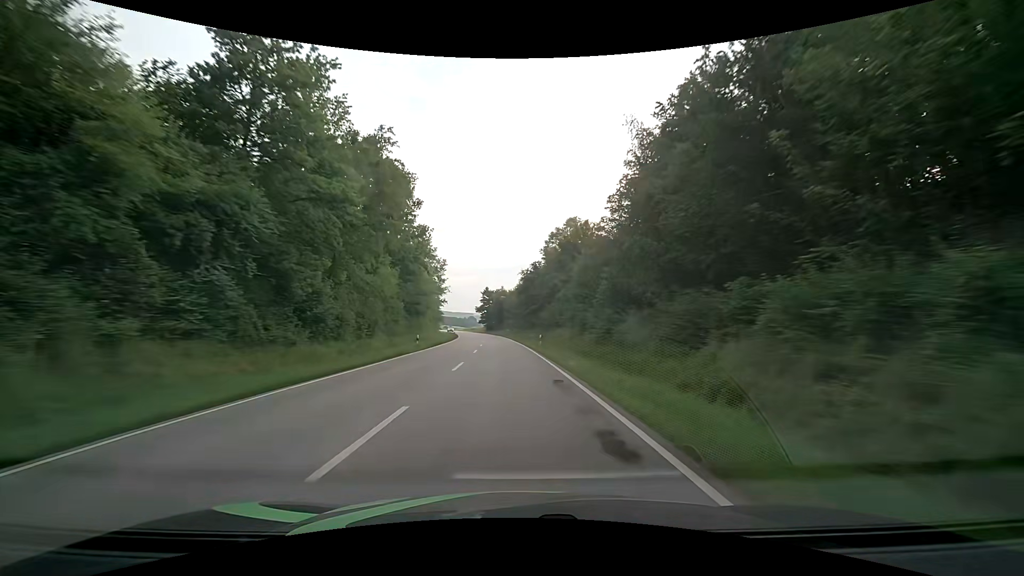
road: secondary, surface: asphalt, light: Day
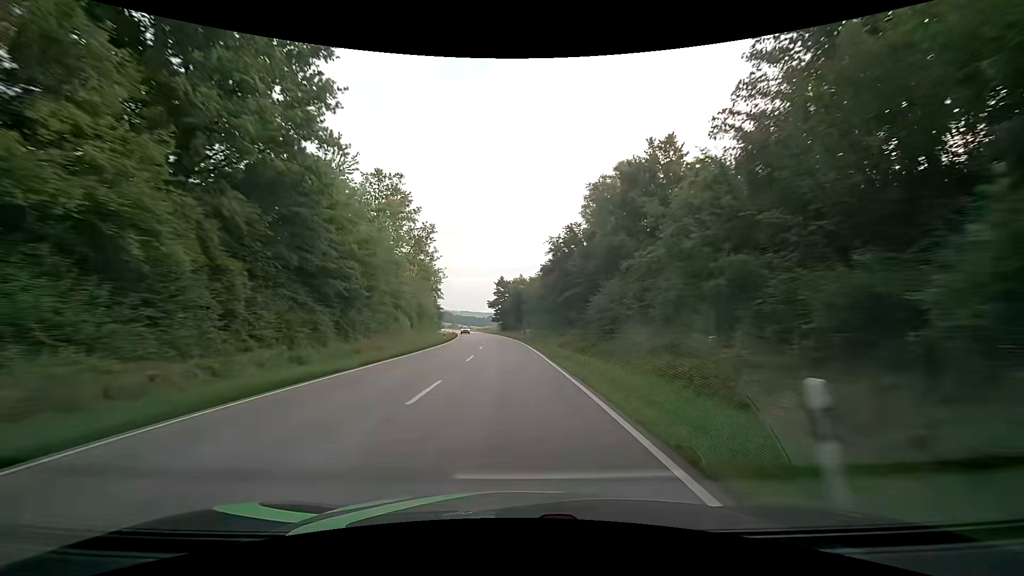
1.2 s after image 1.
(-0.6, +31.6) m; -2°
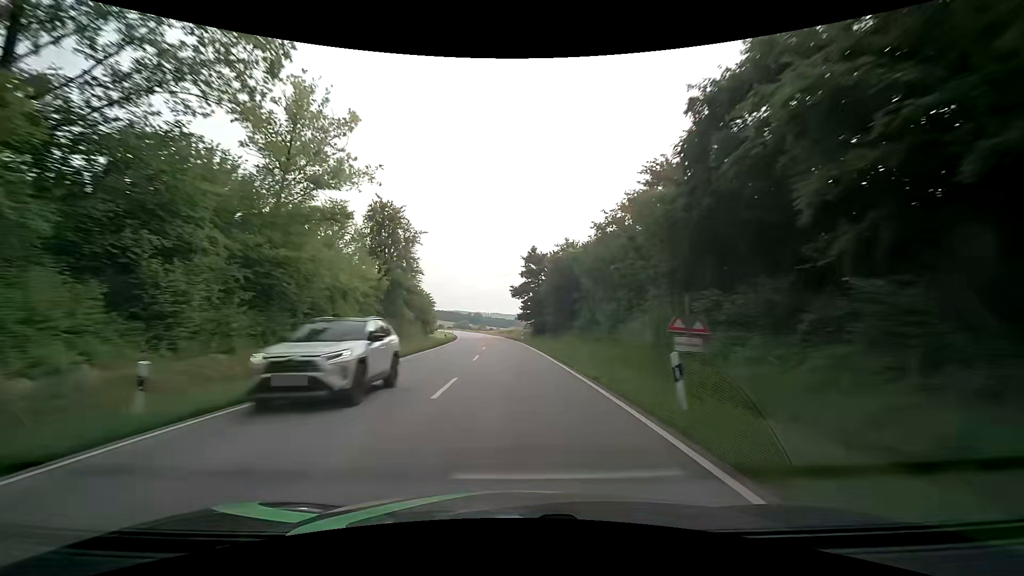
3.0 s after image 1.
(-1.6, +47.4) m; -4°
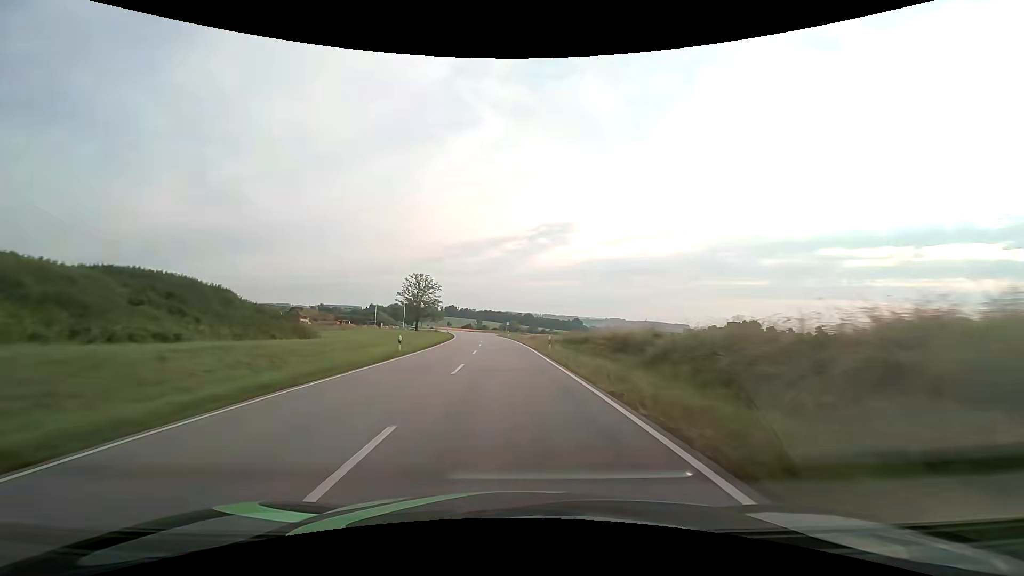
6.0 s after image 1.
(-4.2, +78.9) m; -6°
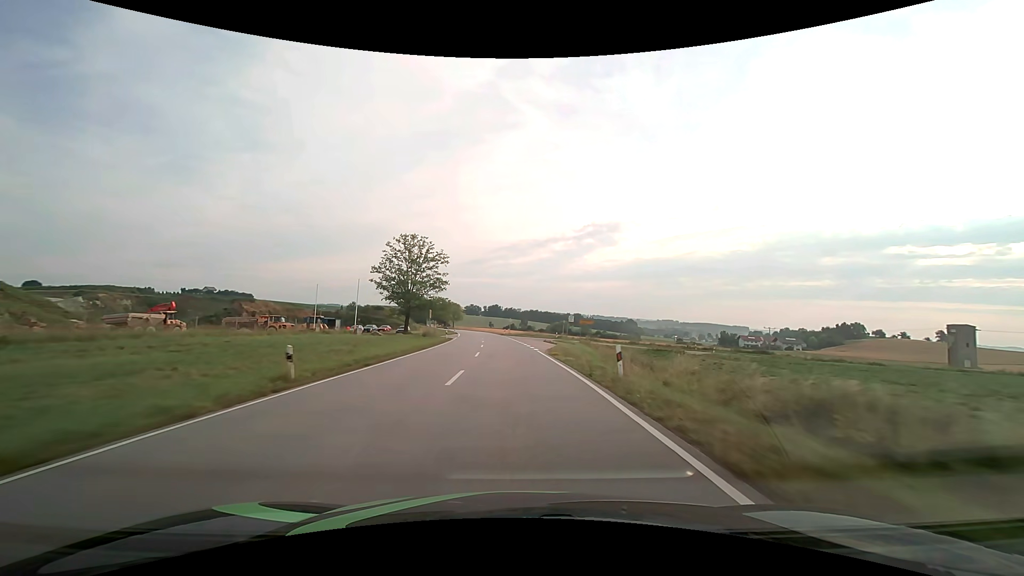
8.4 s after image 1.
(-3.4, +63.1) m; -6°
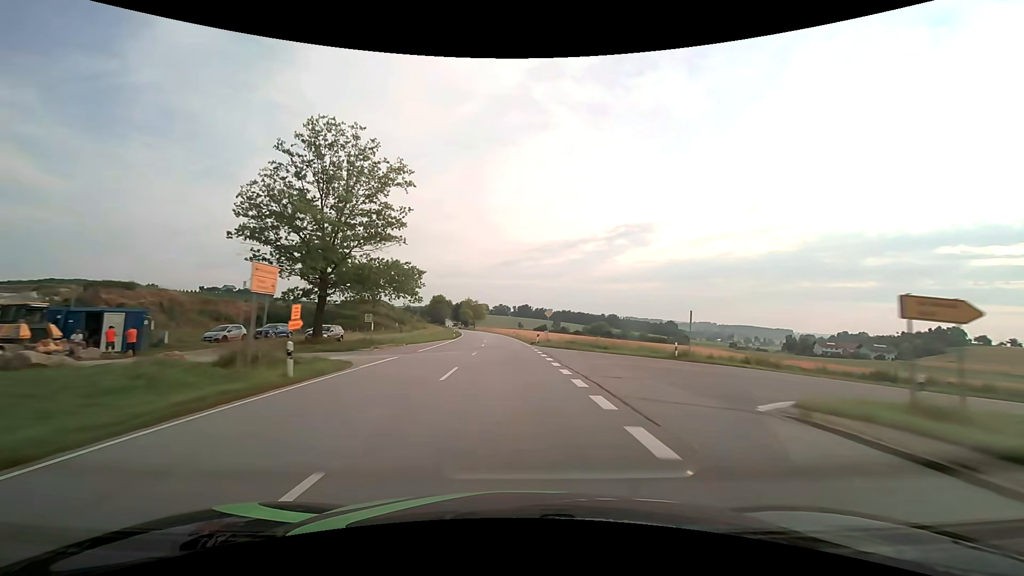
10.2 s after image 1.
(-1.5, +47.3) m; -4°
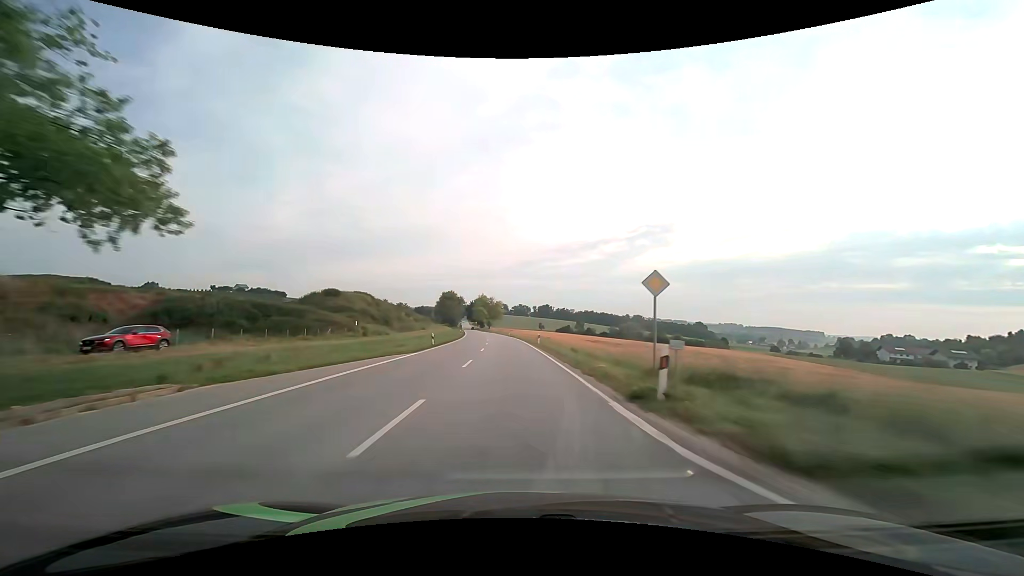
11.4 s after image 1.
(-0.6, +31.6) m; -2°
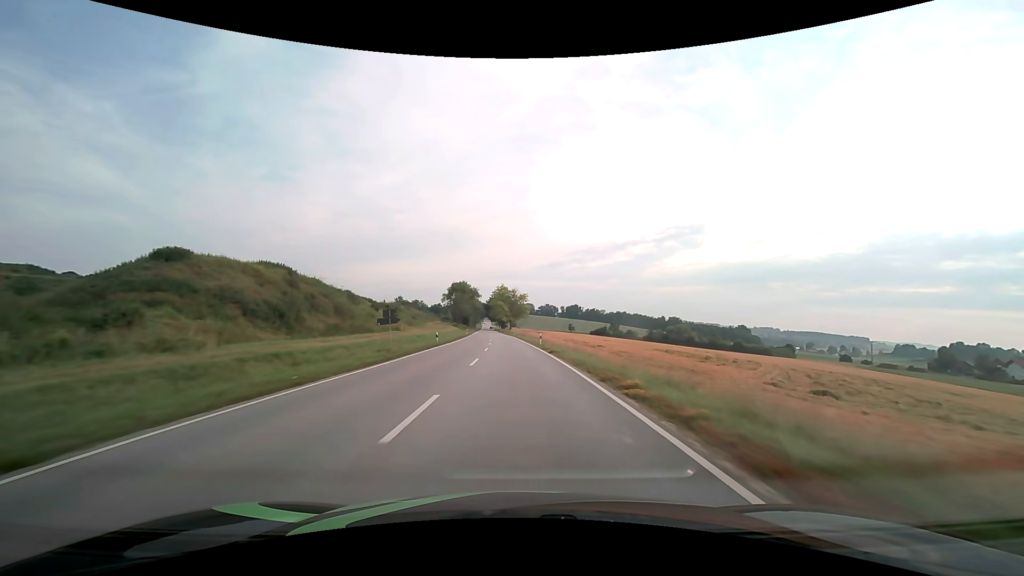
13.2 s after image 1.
(-1.2, +47.4) m; -3°
(0, +10) (0, +20) (0, +30) (-1, +40) (-1, +50) (-1, +60) (-2, +70) (-2, +80) (-3, +90) (-4, +100) m
